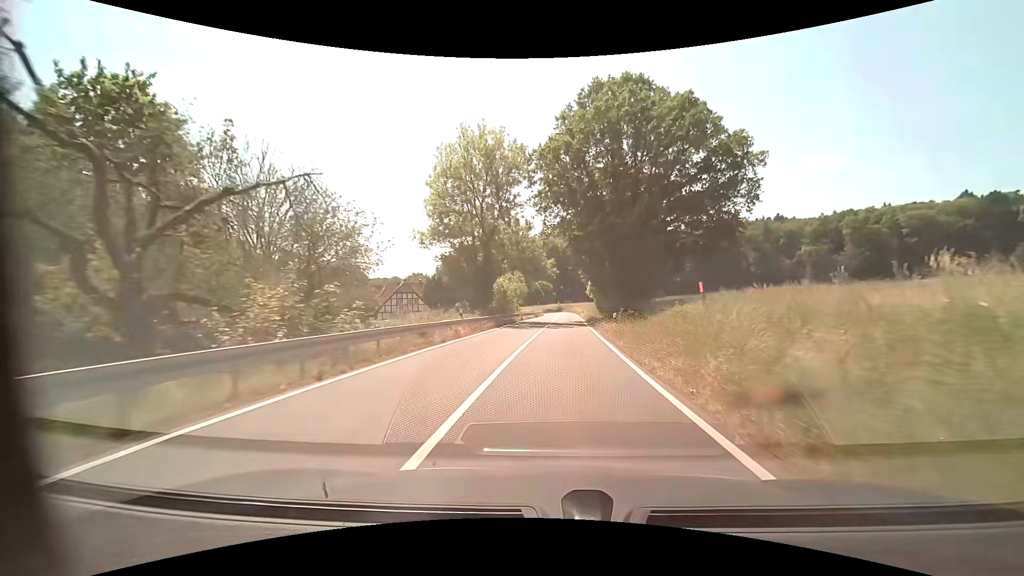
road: secondary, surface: asphalt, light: Day
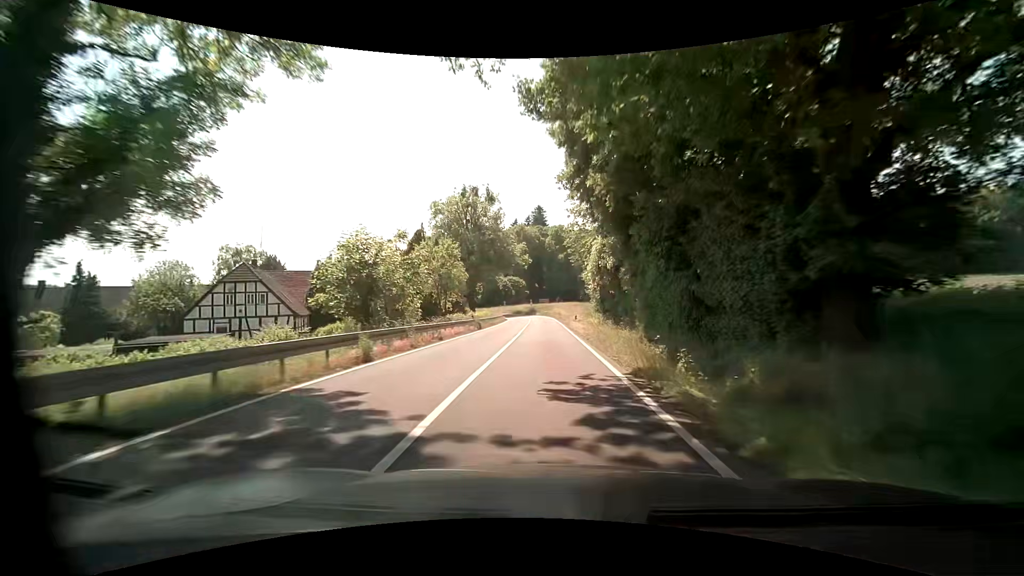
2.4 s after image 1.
(+1.6, +38.0) m; +3°
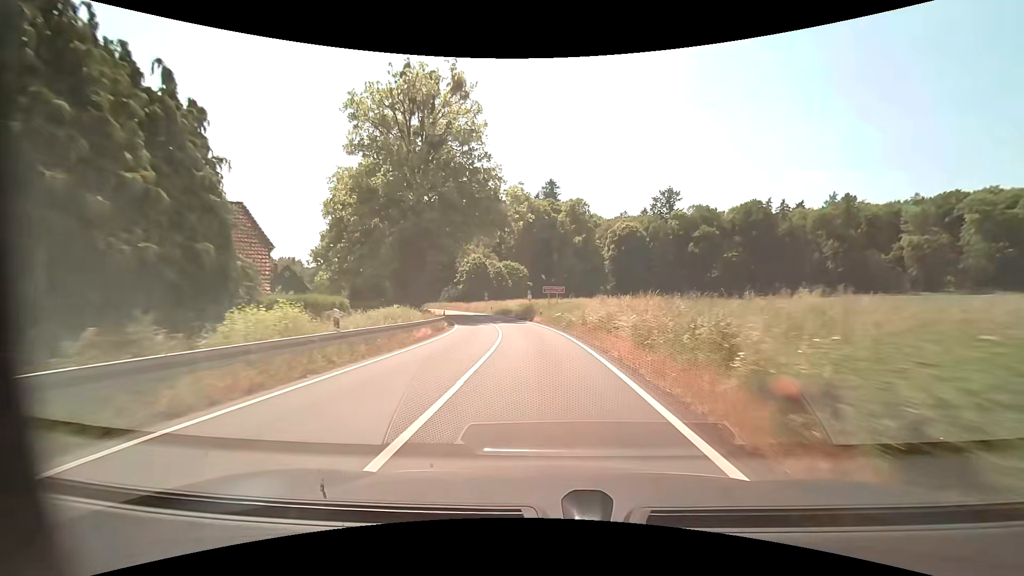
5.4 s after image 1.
(-0.4, +49.4) m; 0°
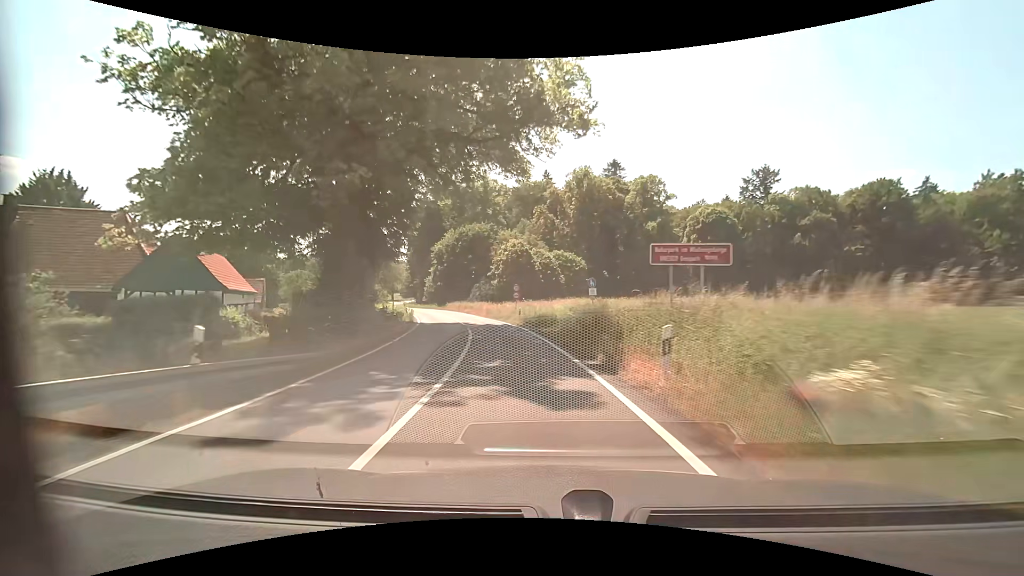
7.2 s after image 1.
(-1.4, +29.2) m; -7°
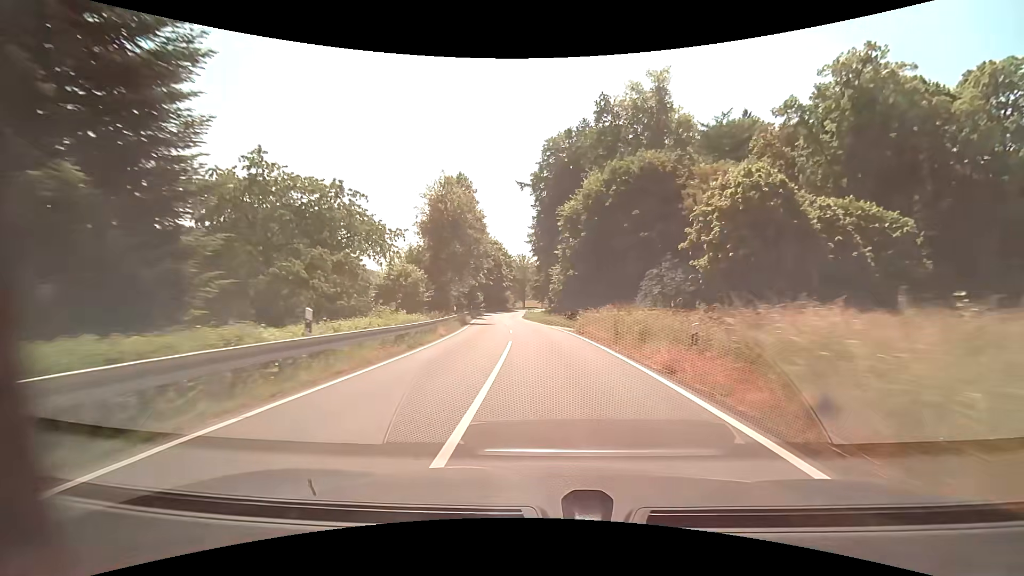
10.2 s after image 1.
(-7.8, +47.4) m; -17°
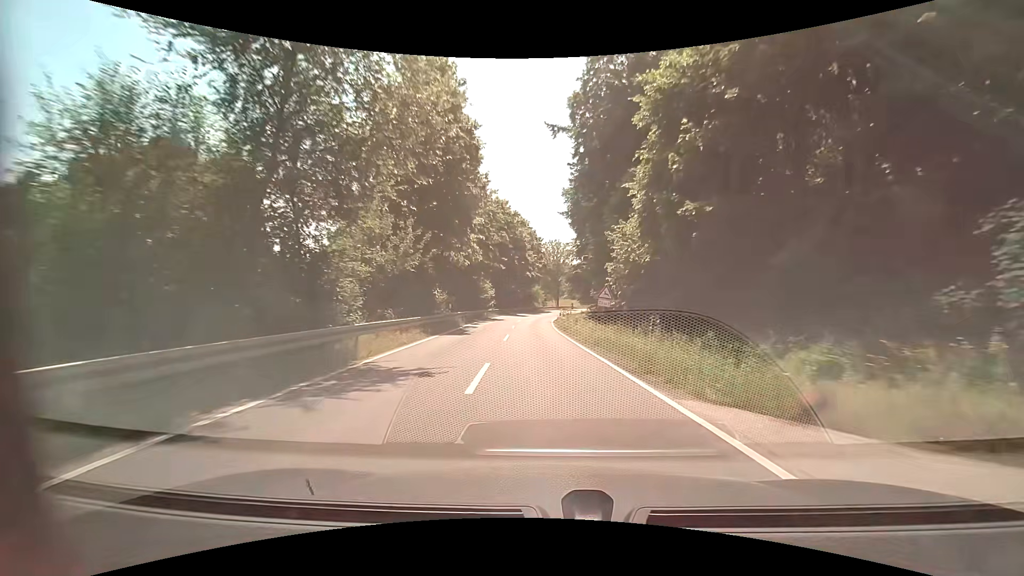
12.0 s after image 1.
(-0.9, +30.1) m; -4°
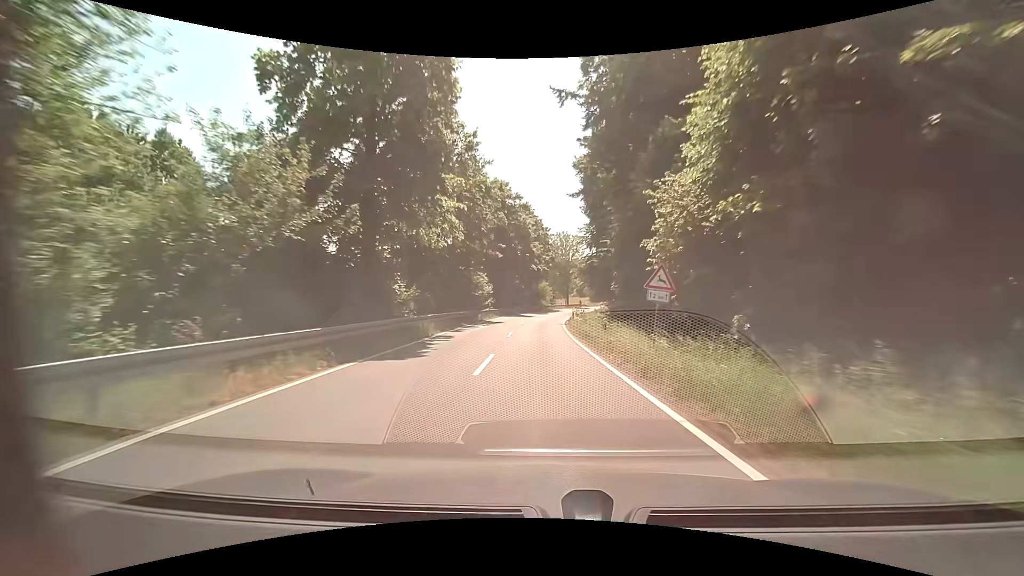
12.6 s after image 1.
(-0.1, +10.1) m; -1°
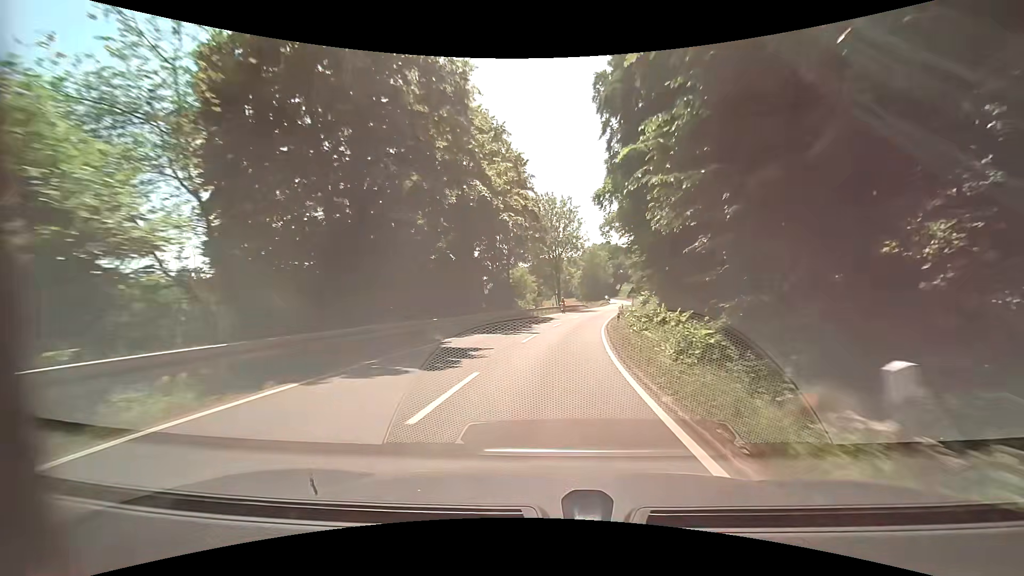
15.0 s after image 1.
(+0.1, +39.9) m; +2°
(0, +10) (+1, +20) (+2, +30) (+3, +40) (+5, +50) (+7, +59) (+9, +69) (+11, +79) (+13, +89) (+15, +99) m
